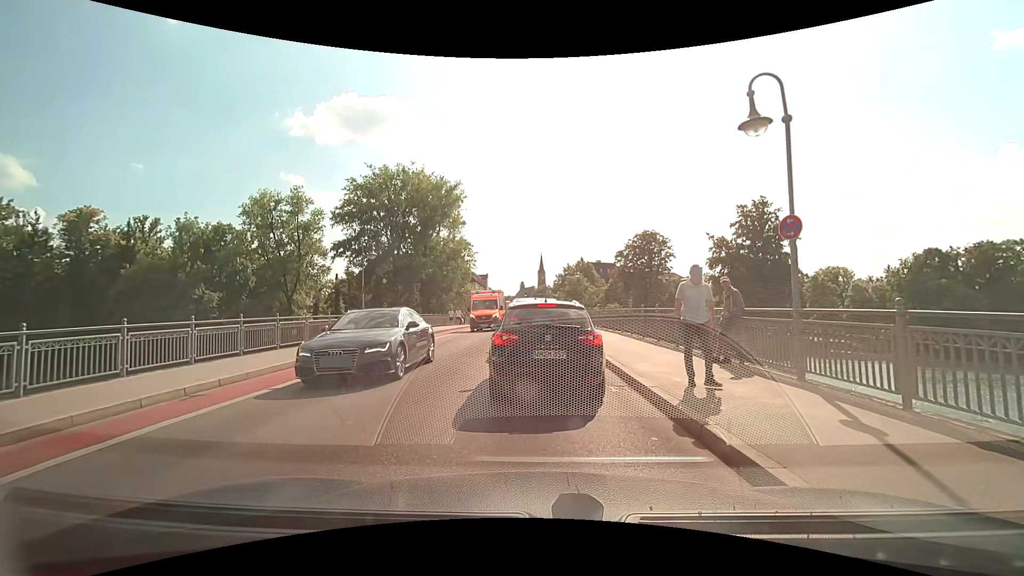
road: secondary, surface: asphalt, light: Day
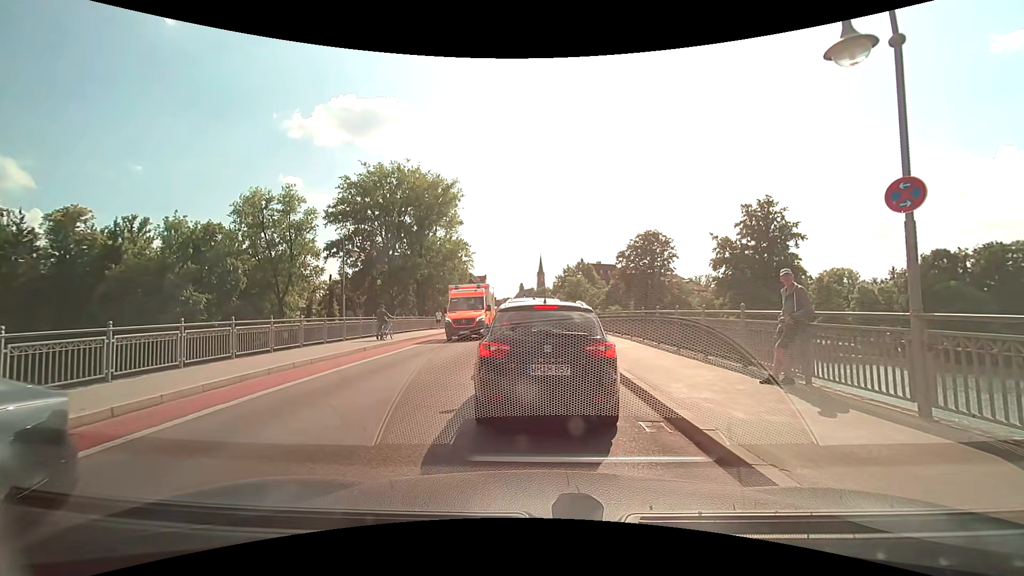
(0.0, +2.5) m; -1°
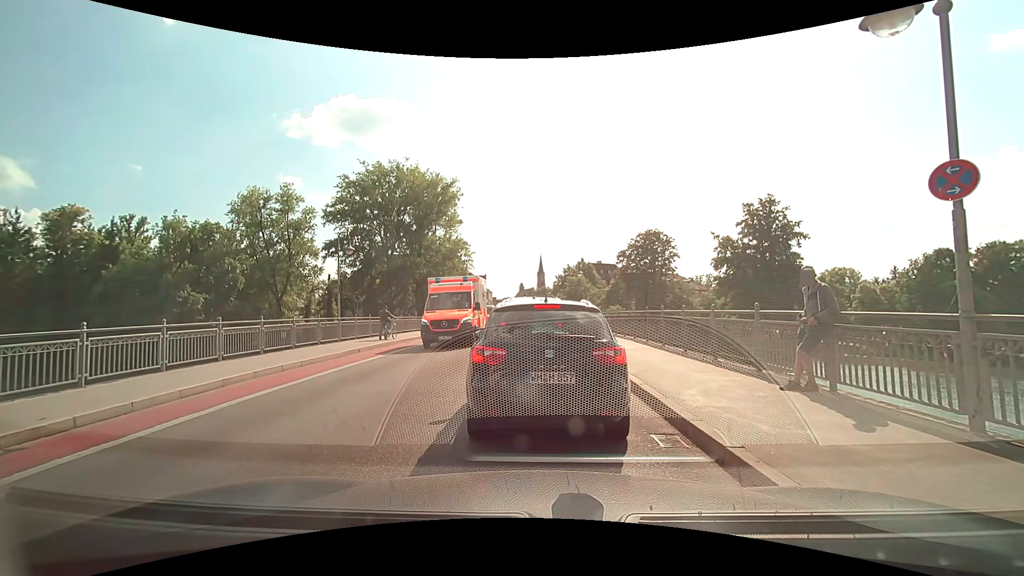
(0.0, +0.6) m; 0°
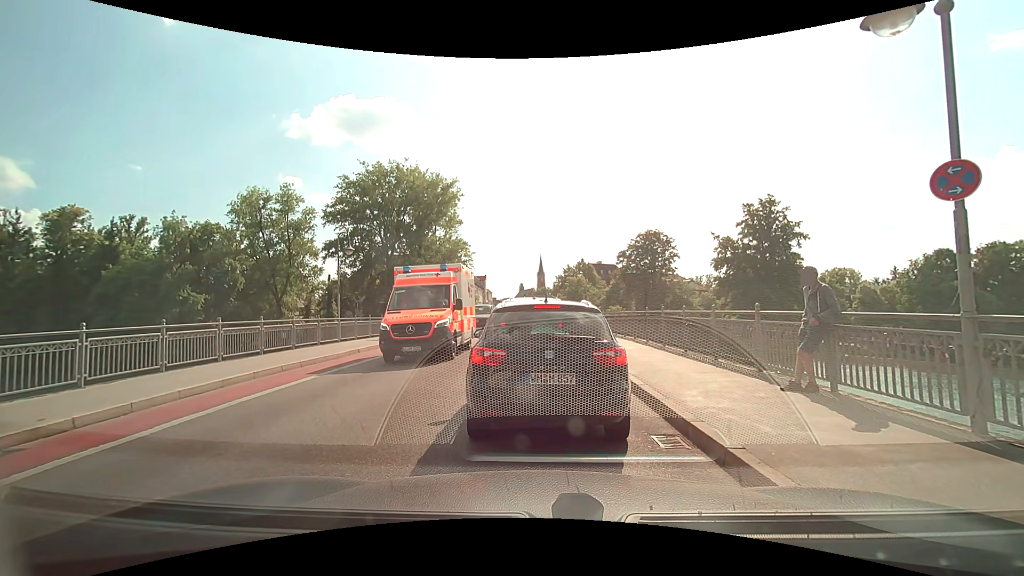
(0.0, +0.1) m; 0°
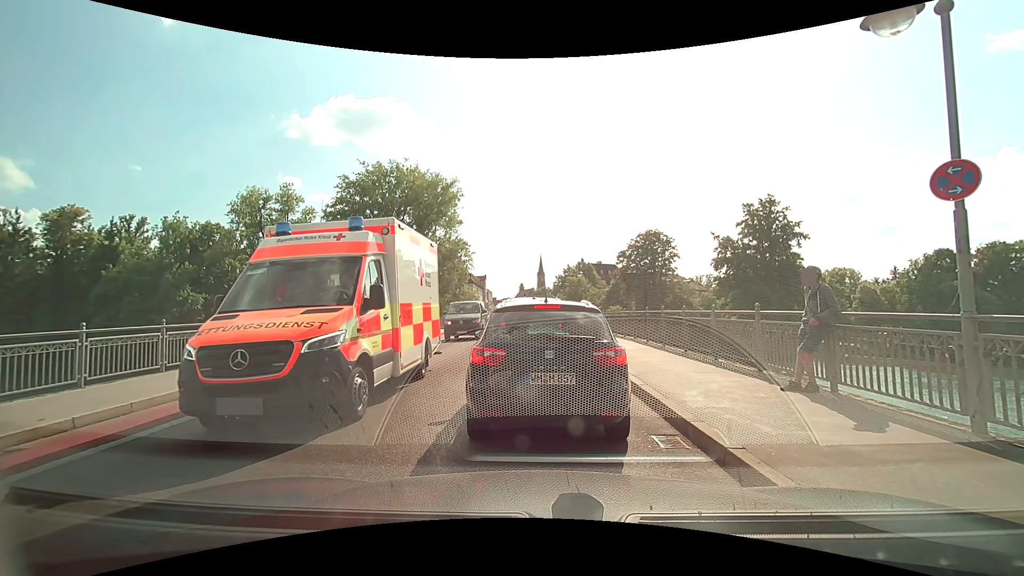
(0.0, 0.0) m; 0°
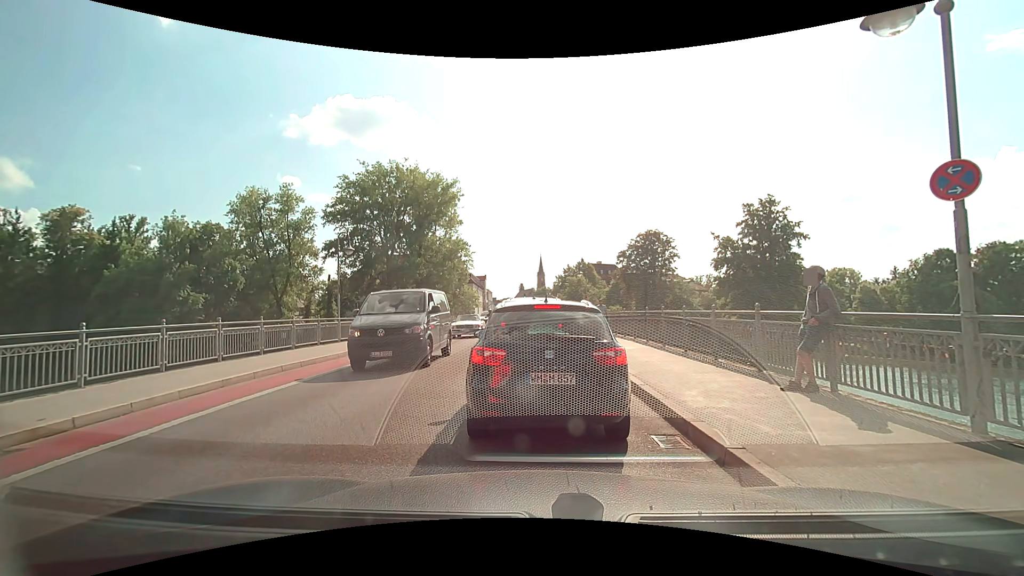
(0.0, 0.0) m; 0°
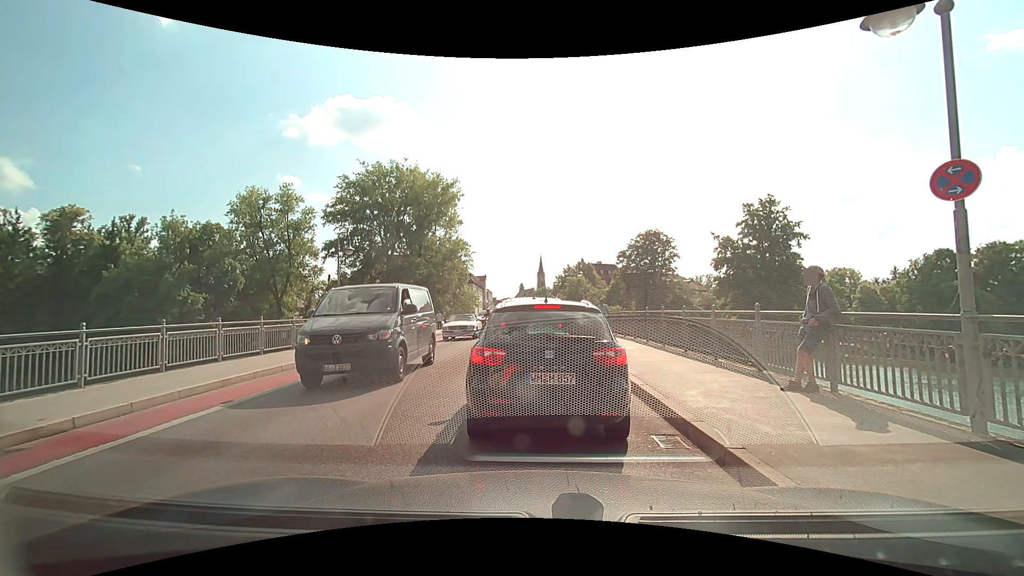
(0.0, 0.0) m; 0°
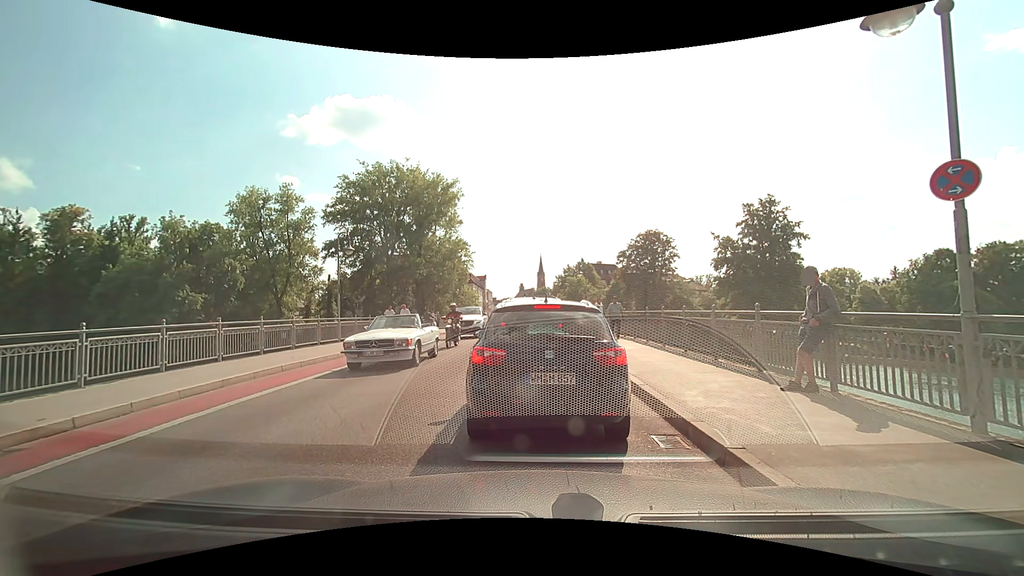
(0.0, 0.0) m; 0°
(0, +10) (0, +20) (0, +30) (0, +40) (0, +50) (0, +60) (0, +70) (0, +80) (0, +90) (0, +100) m
